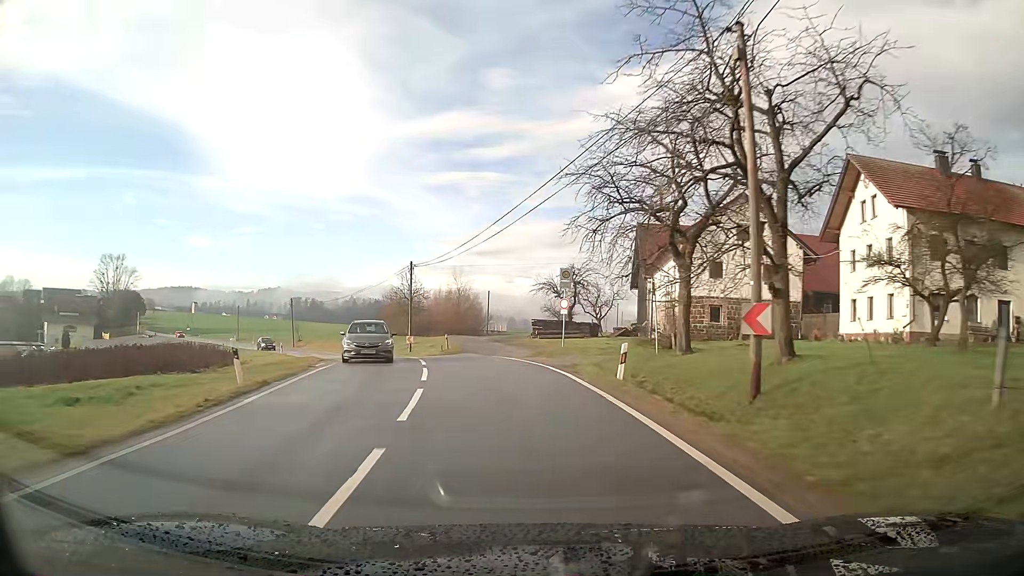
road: tertiary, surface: asphalt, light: Day
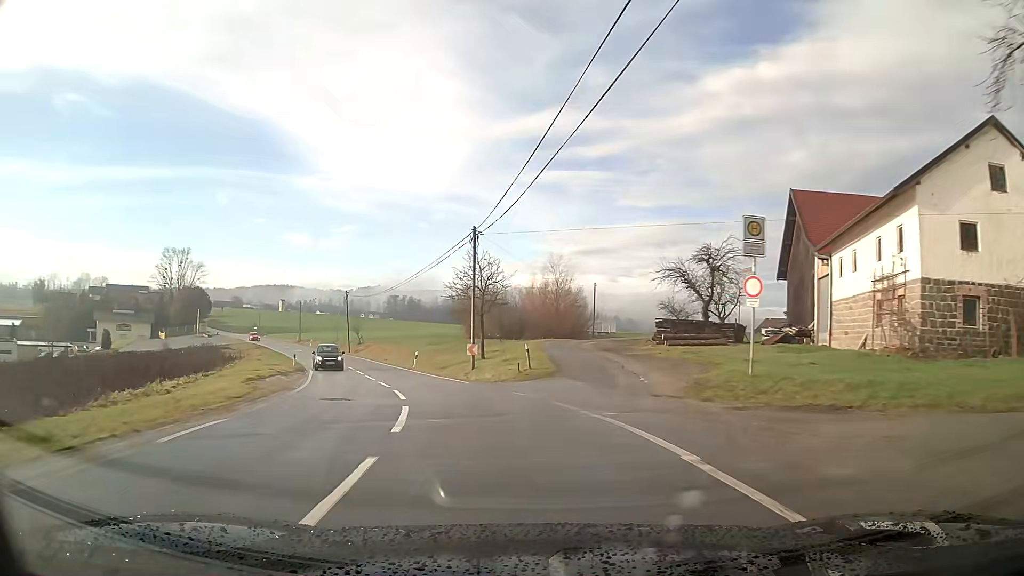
(-1.5, +18.2) m; -10°
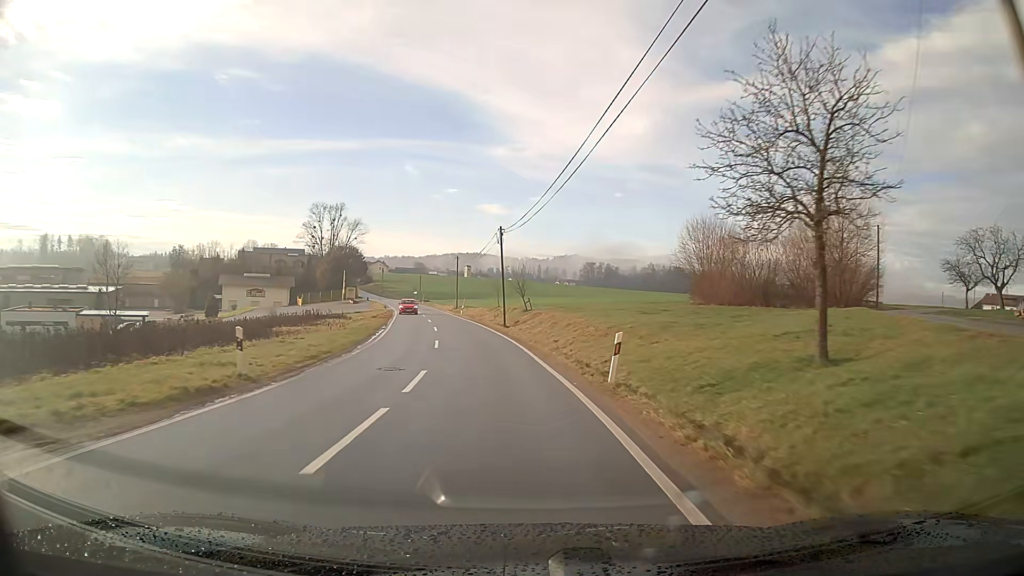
(-4.0, +27.6) m; -15°
(0, +10) (-1, +20) (-2, +30) (-4, +40) (-5, +50) (-7, +59) (-9, +69) (-11, +79) (-13, +89) (-15, +99) m
